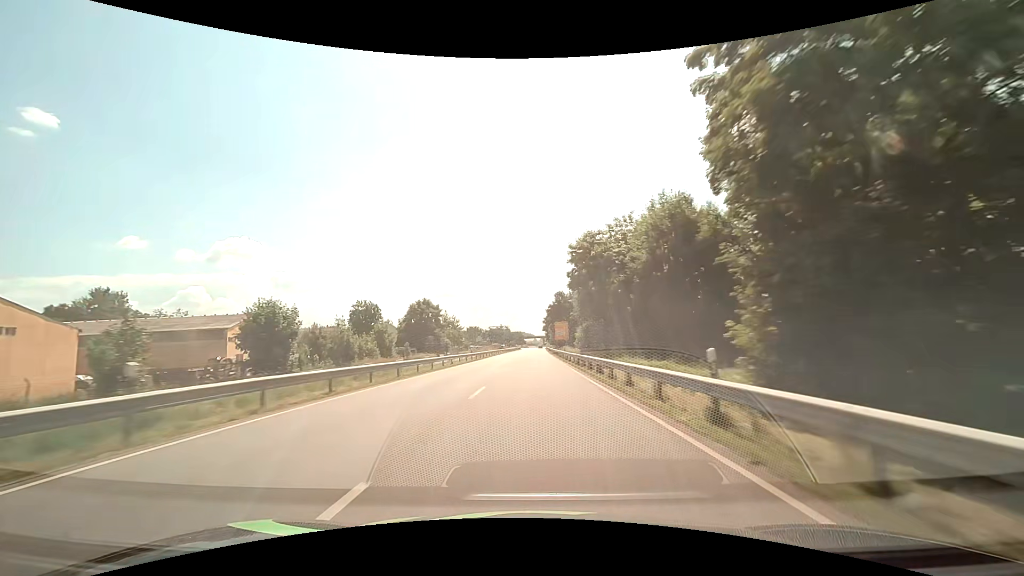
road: primary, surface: asphalt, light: Day
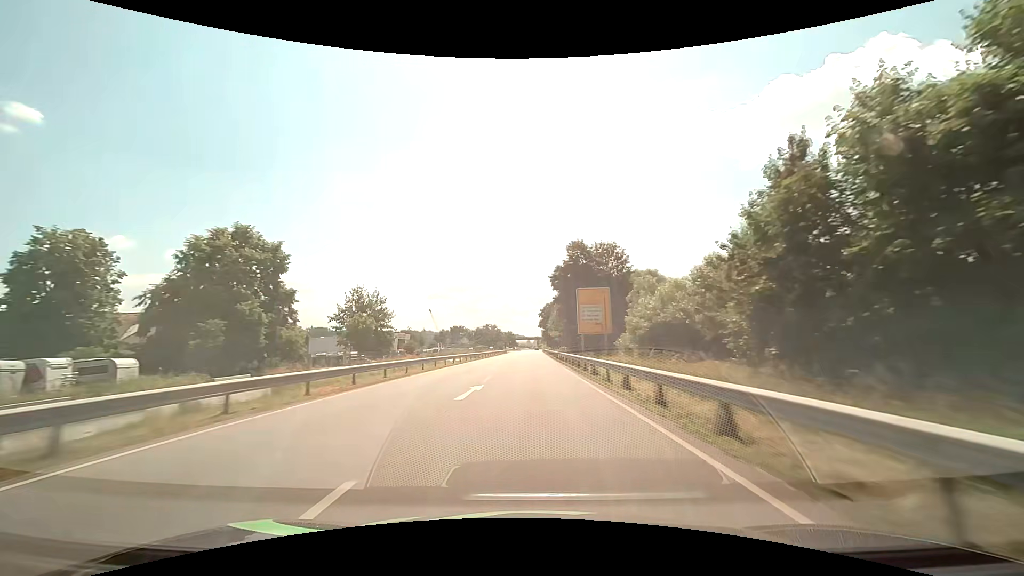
(+0.7, +61.2) m; +1°
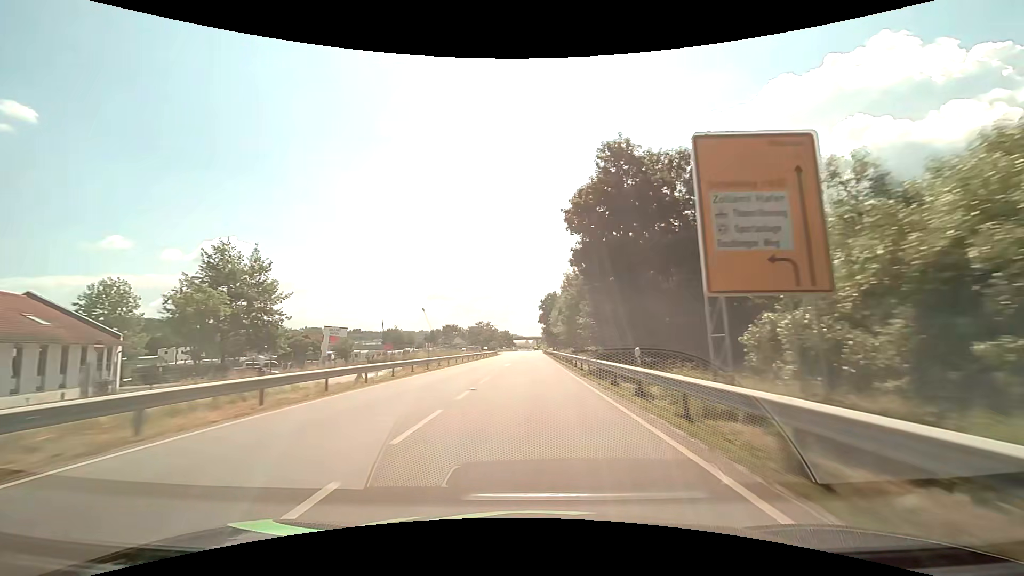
(+0.1, +30.5) m; 0°
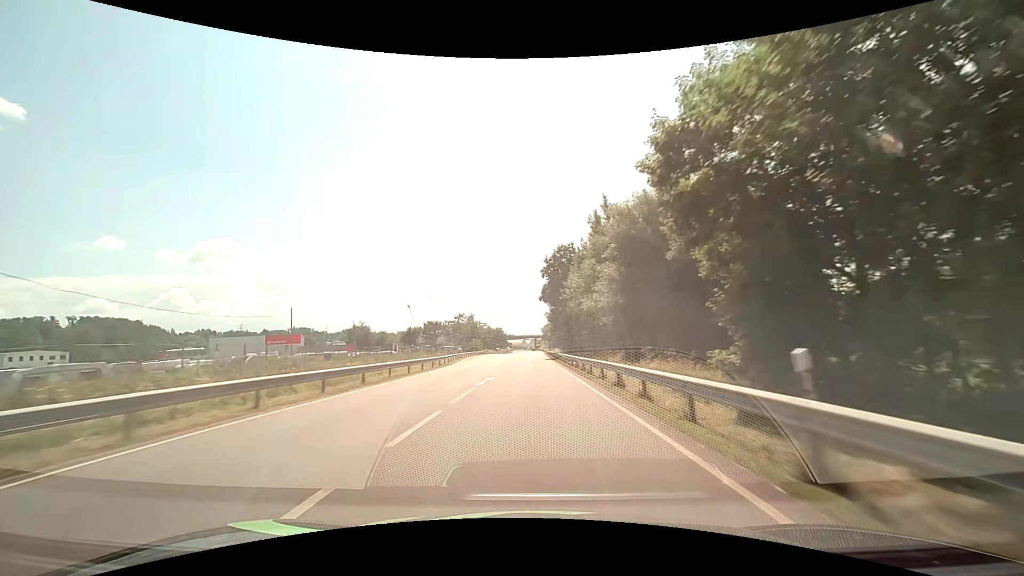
(+0.1, +60.5) m; 0°
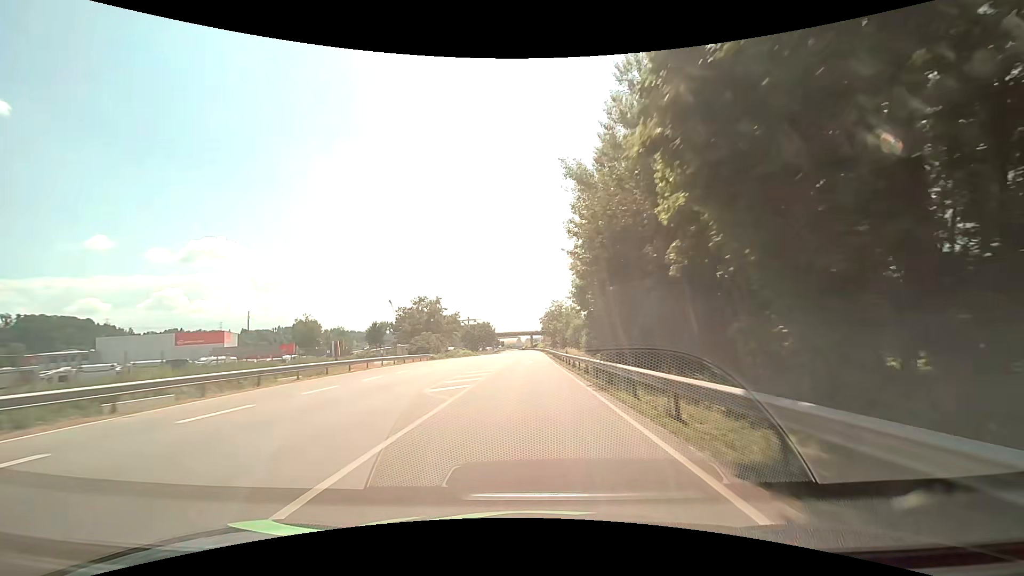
(+0.2, +60.0) m; 0°
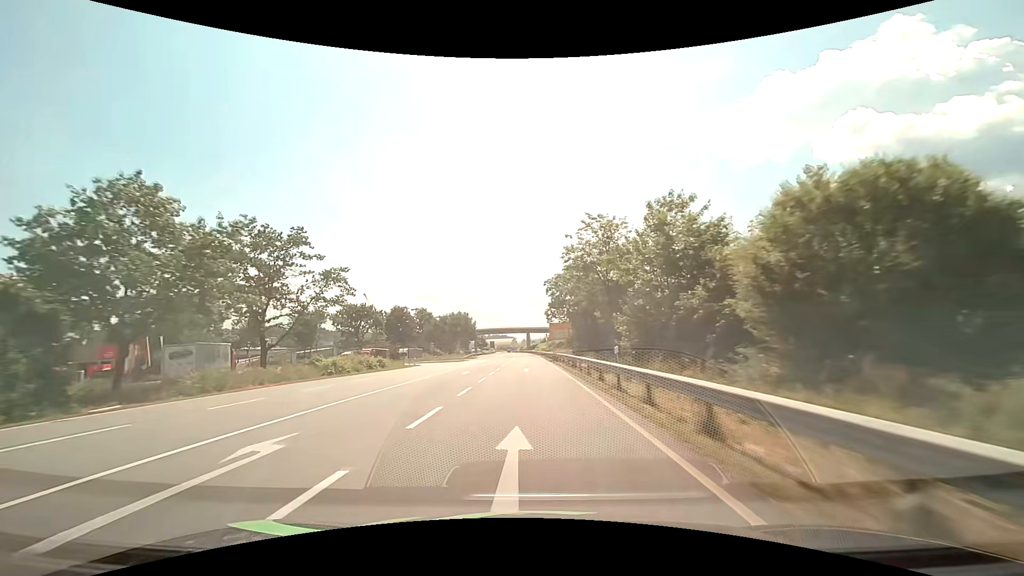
(+0.3, +74.3) m; 0°
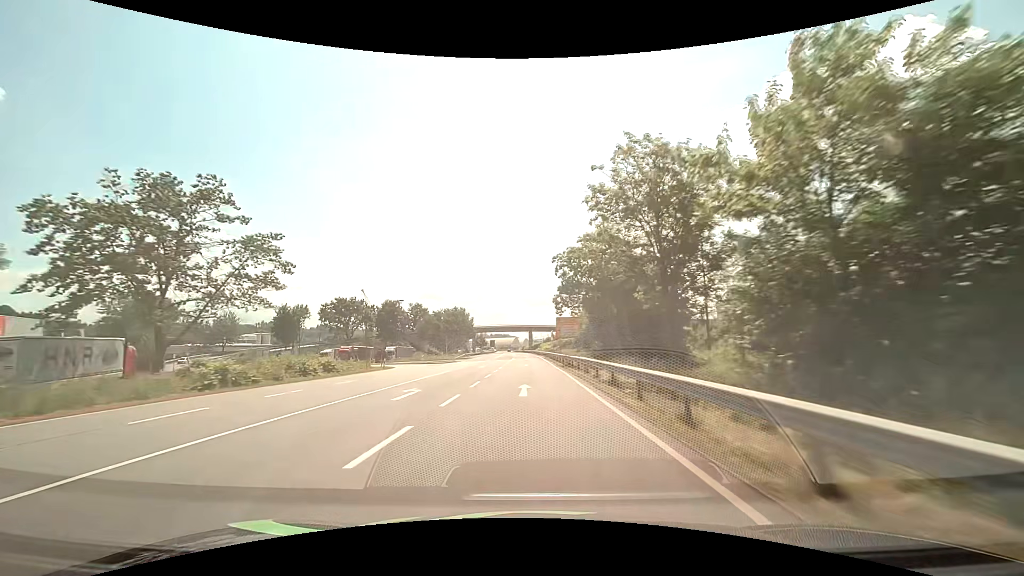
(0.0, +14.8) m; 0°
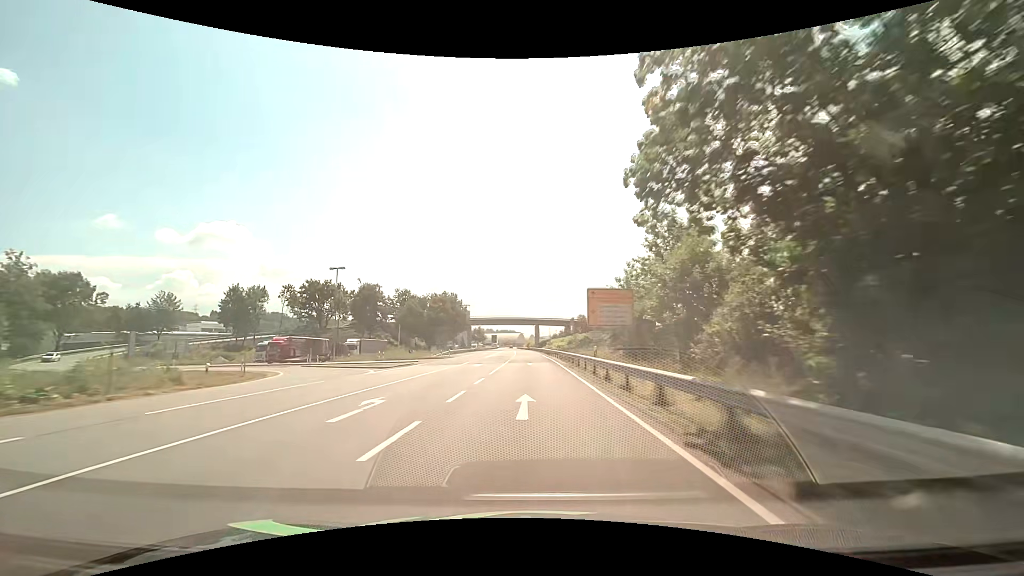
(-0.2, +29.8) m; -1°
(0, +10) (0, +20) (0, +30) (0, +40) (-1, +50) (-1, +60) (-1, +70) (-1, +80) (-2, +90) (-2, +100) m
